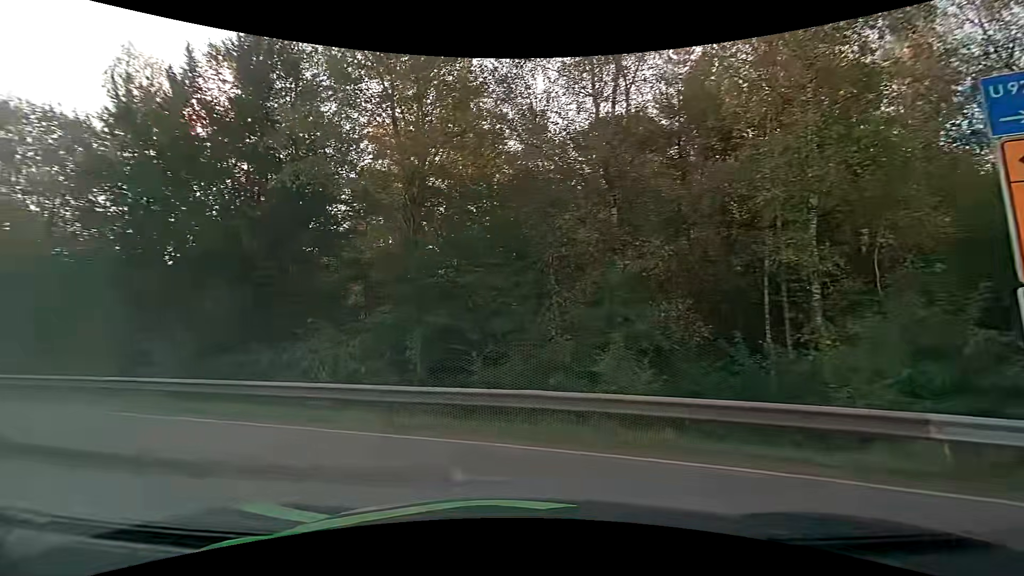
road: motorway_link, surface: asphalt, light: Day
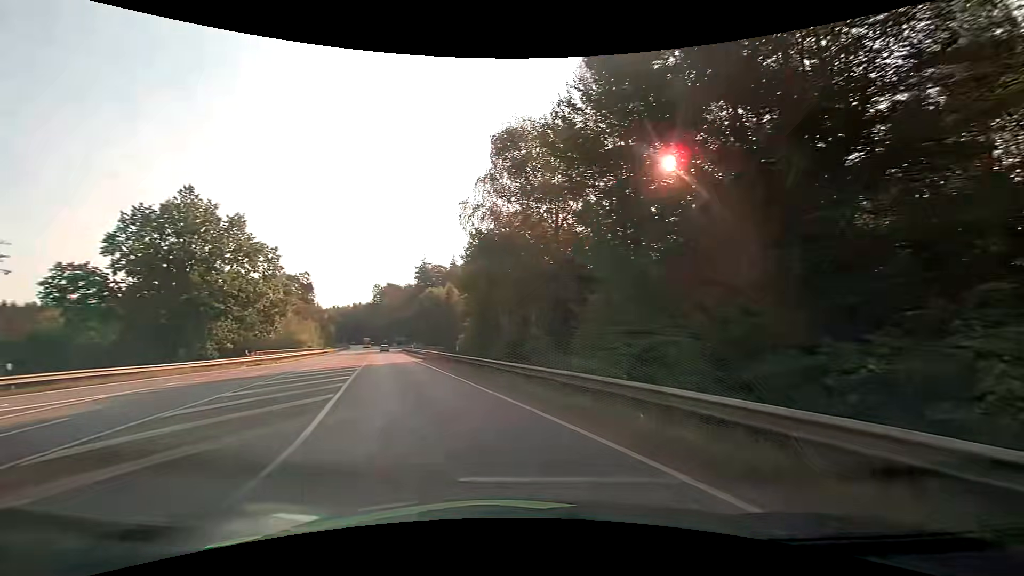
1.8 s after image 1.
(-3.6, +6.8) m; -51°
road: secondary
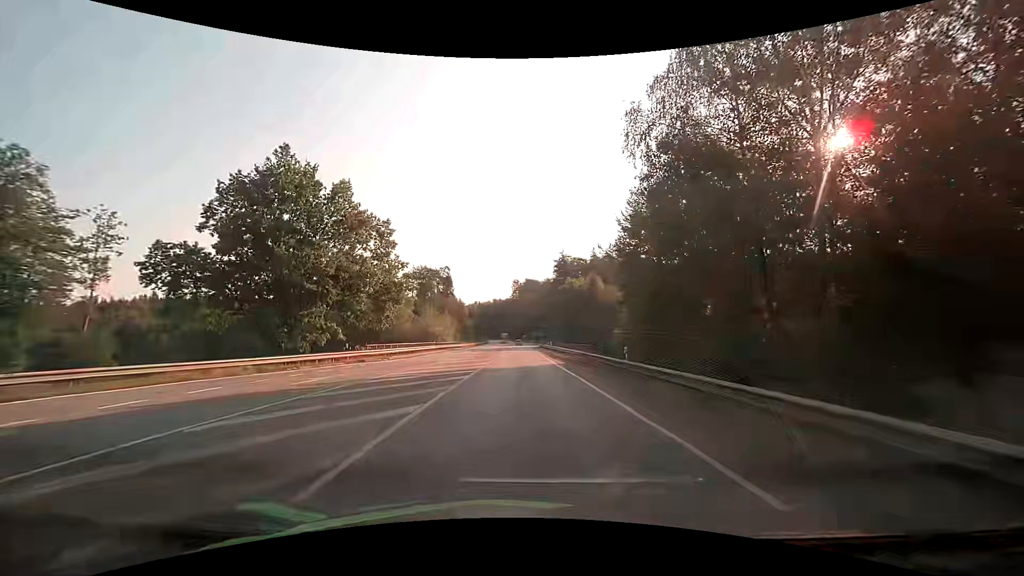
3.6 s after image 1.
(-2.0, +12.7) m; -14°
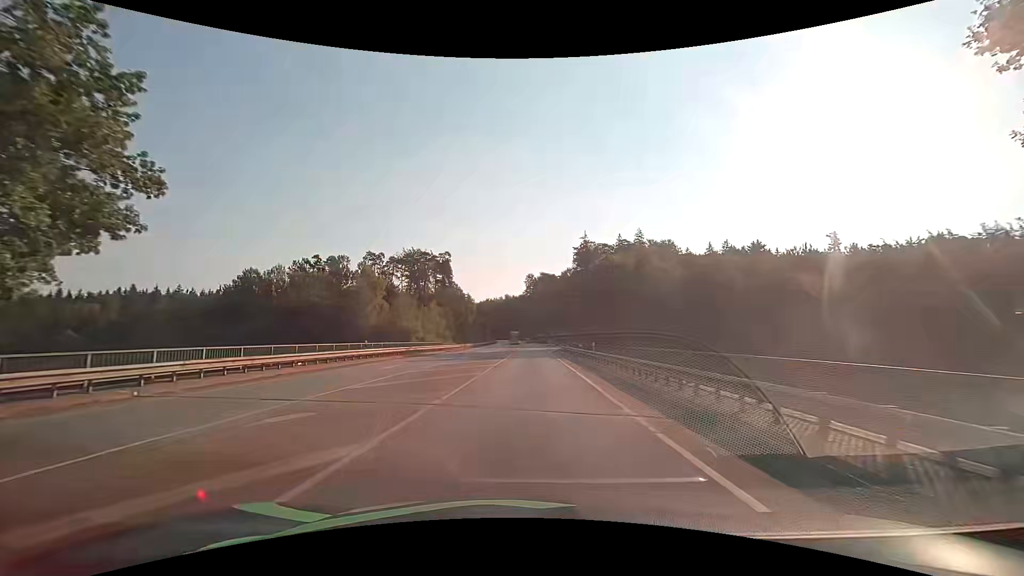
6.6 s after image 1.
(+0.1, +31.8) m; -2°
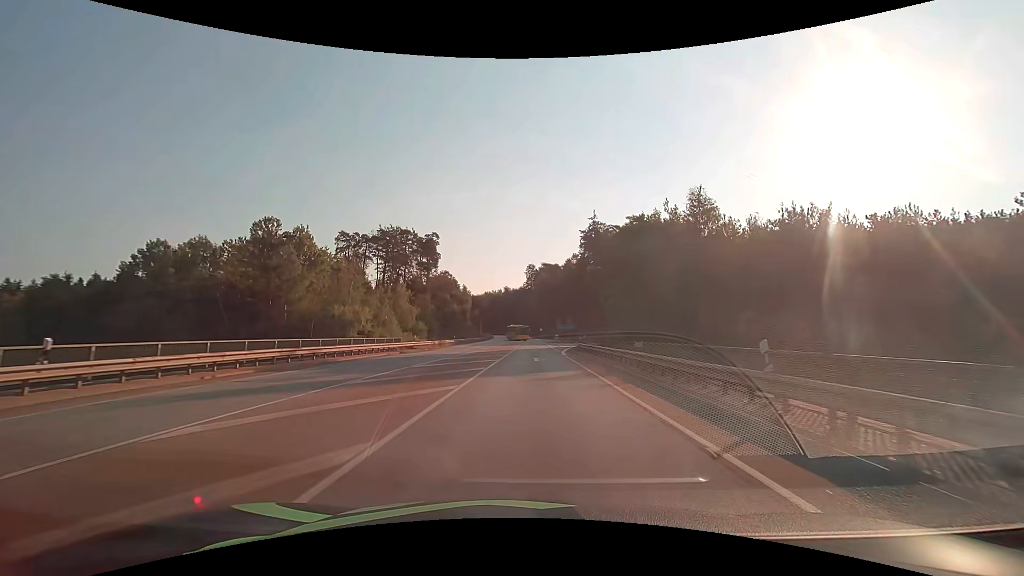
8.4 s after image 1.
(+0.2, +22.2) m; +1°
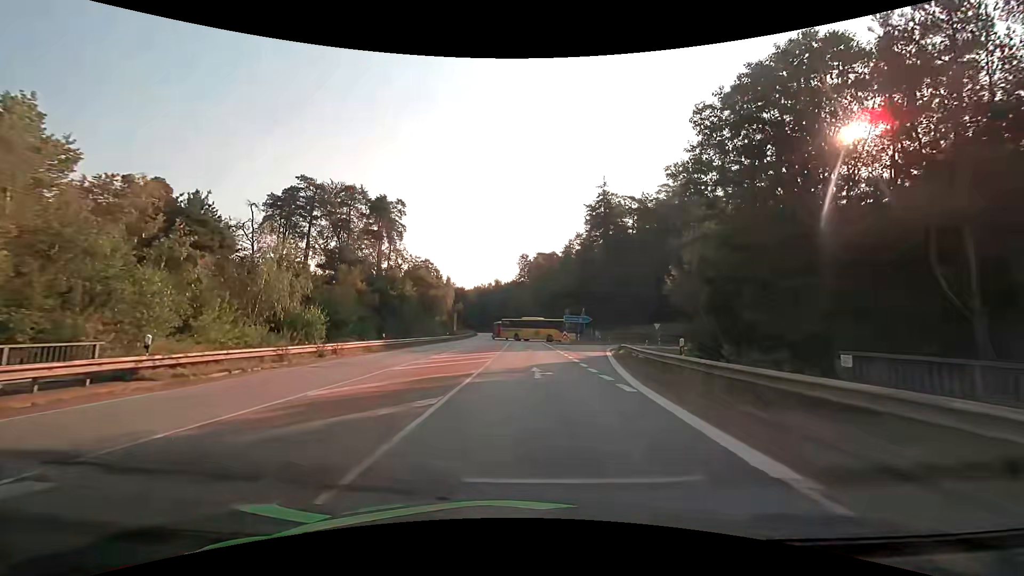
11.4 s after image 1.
(0.0, +30.9) m; 0°
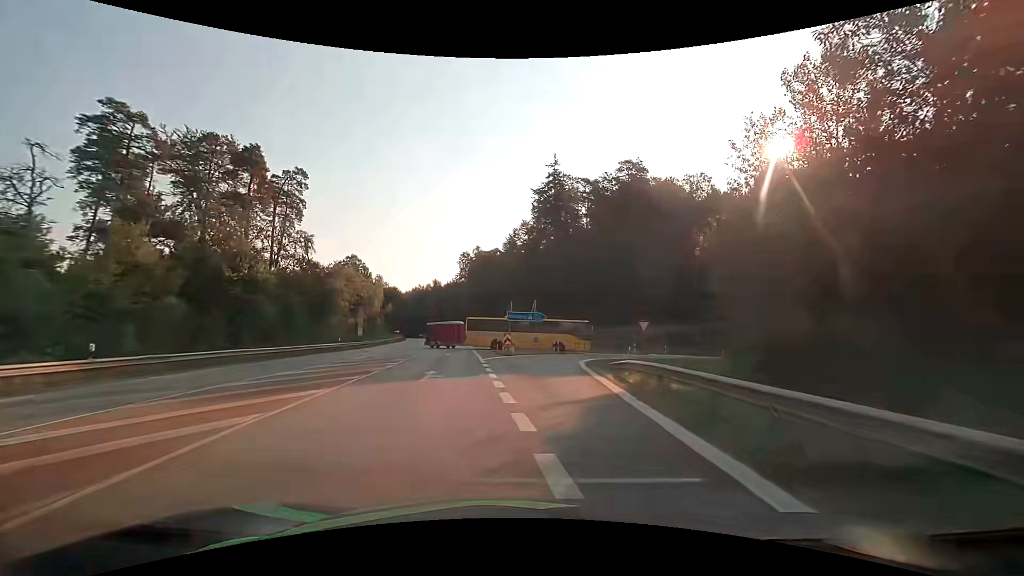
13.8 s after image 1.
(+1.5, +20.0) m; +7°
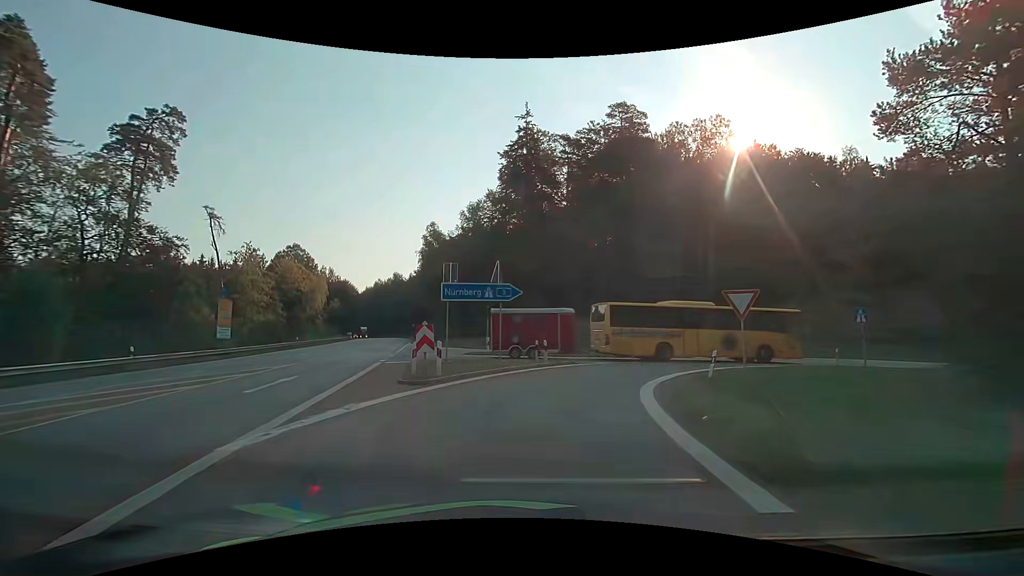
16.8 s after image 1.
(+0.4, +21.1) m; +4°
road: motorway_link
(0, +10) (+3, +20) (+8, +28) (+17, +33) (+26, +36) (+36, +39) (+46, +41) (+55, +44) (+65, +45) (+75, +46) m
